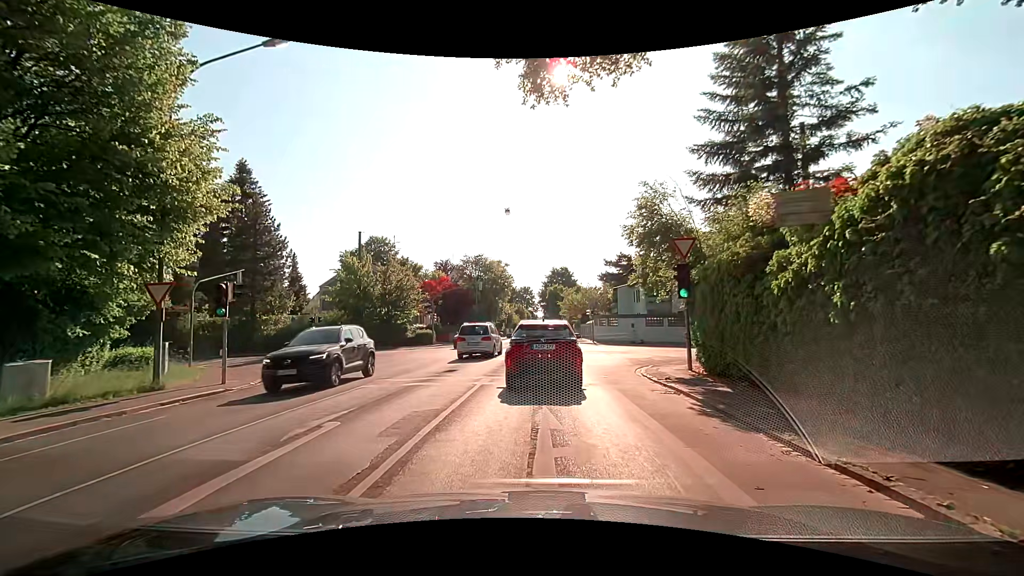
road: tertiary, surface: asphalt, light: Day
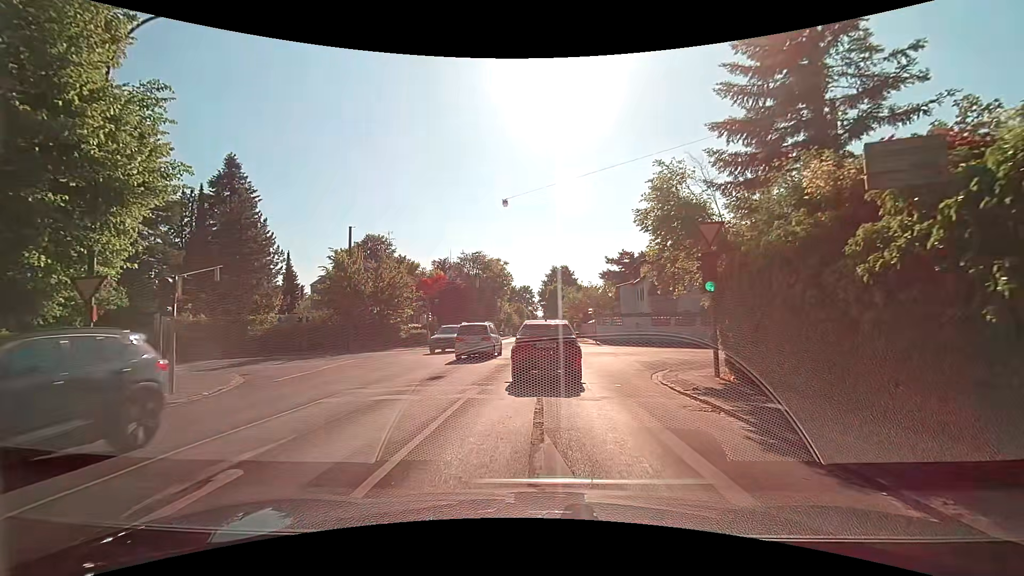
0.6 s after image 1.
(0.0, +2.5) m; +1°
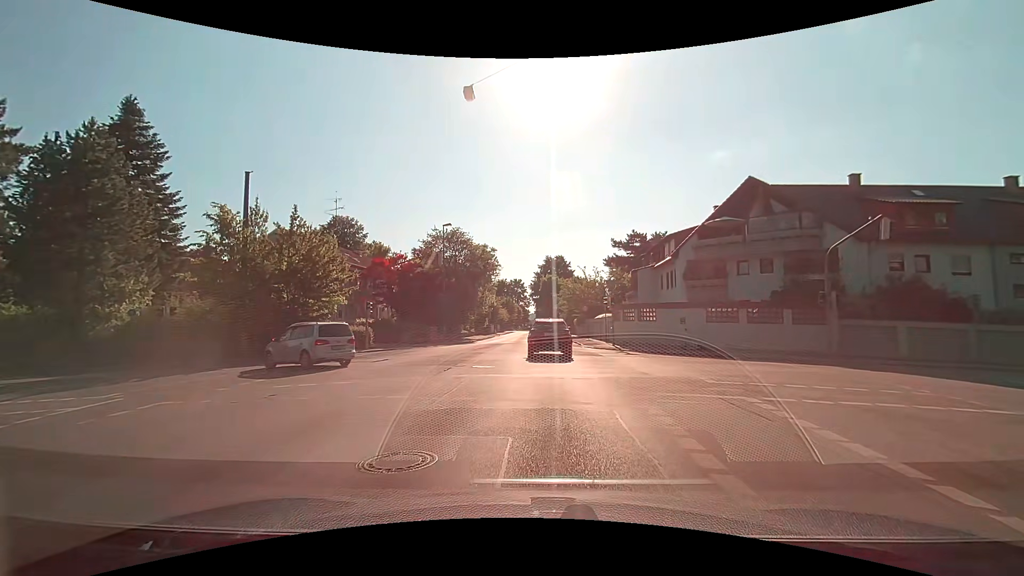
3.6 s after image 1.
(+0.3, +15.2) m; +2°
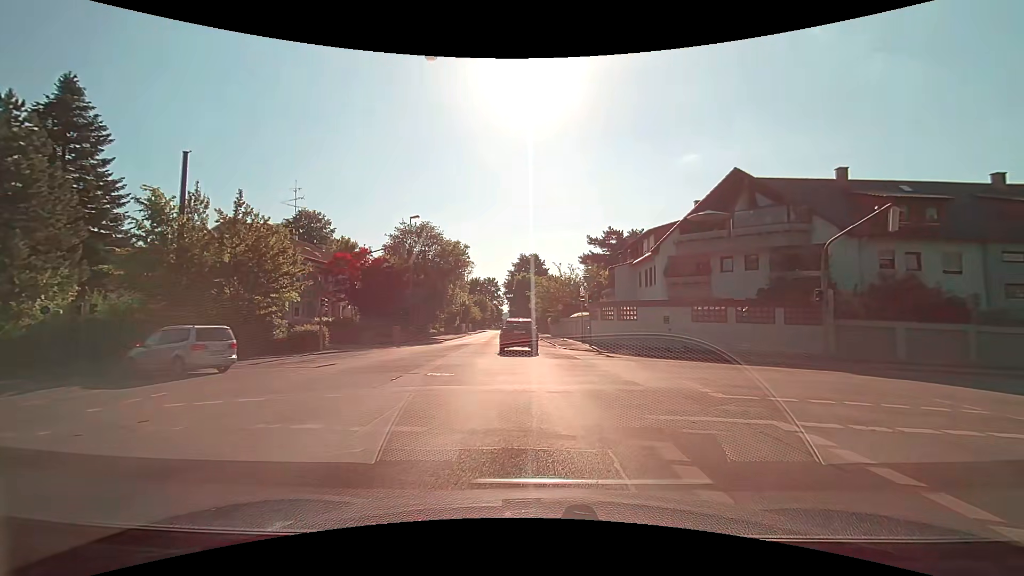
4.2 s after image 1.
(0.0, +2.6) m; +2°
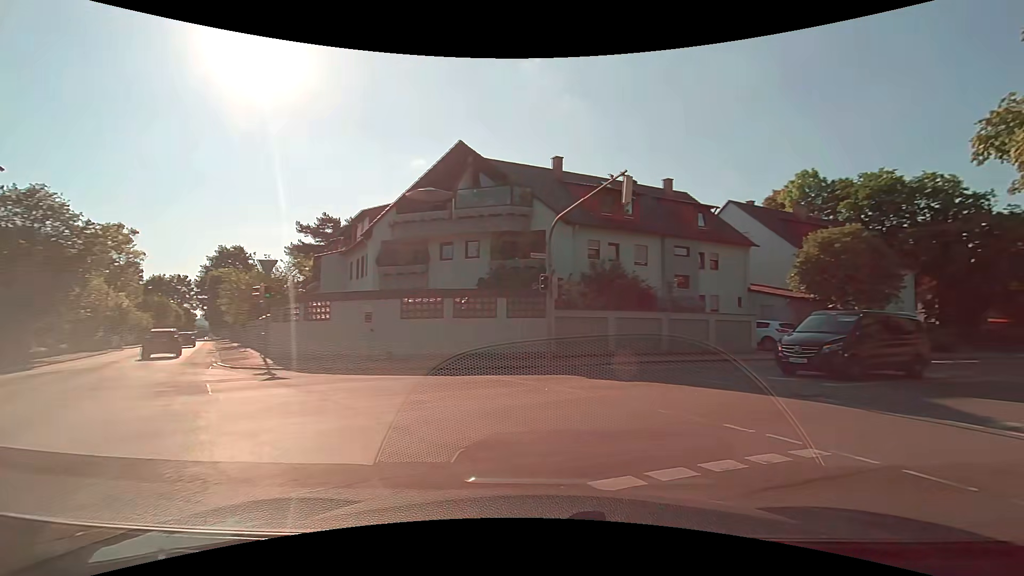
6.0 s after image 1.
(+1.5, +6.8) m; +28°
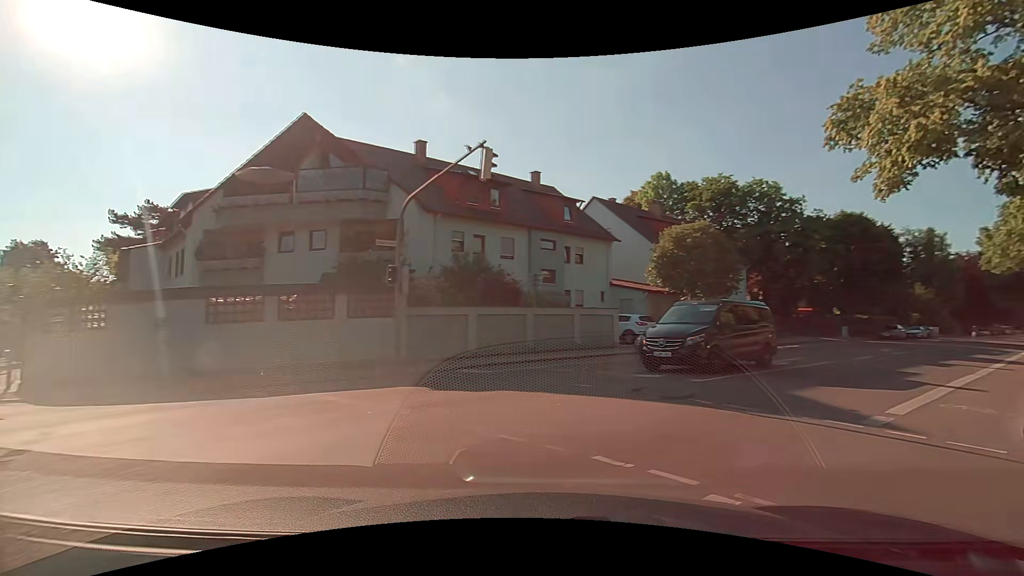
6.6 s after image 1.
(+0.4, +2.5) m; +13°
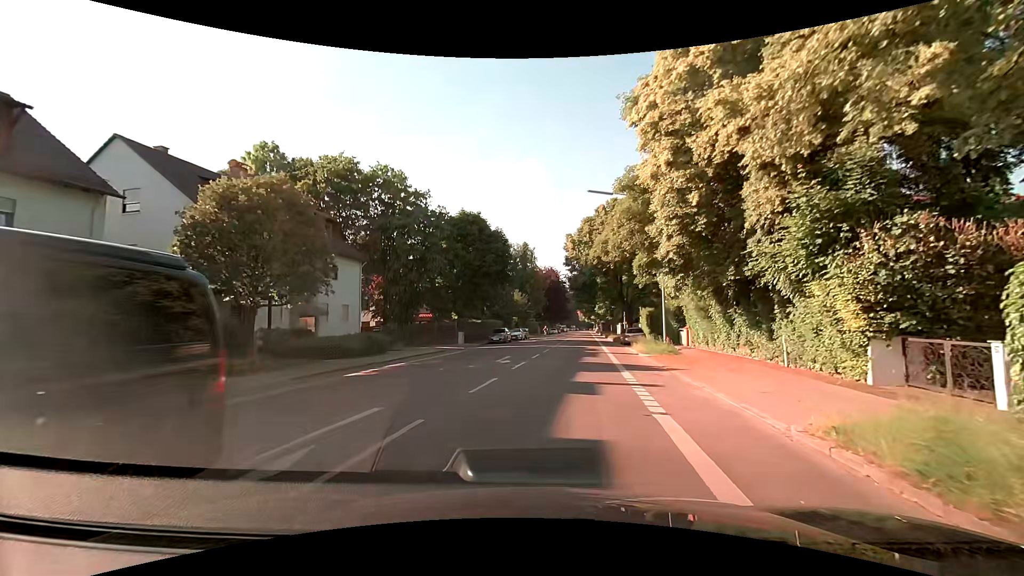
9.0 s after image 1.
(+6.2, +11.8) m; +42°
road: secondary
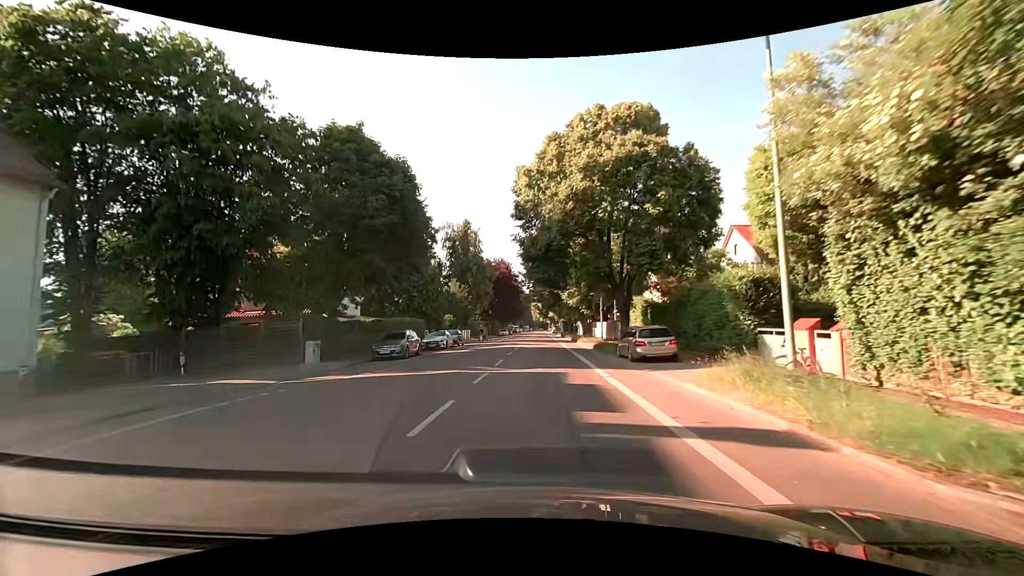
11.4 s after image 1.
(+1.4, +22.1) m; +5°
(0, +10) (0, +20) (+1, +30) (+1, +40) (+1, +50) (+1, +60) (+1, +70) (+2, +80) (+2, +90) (+2, +100) m
